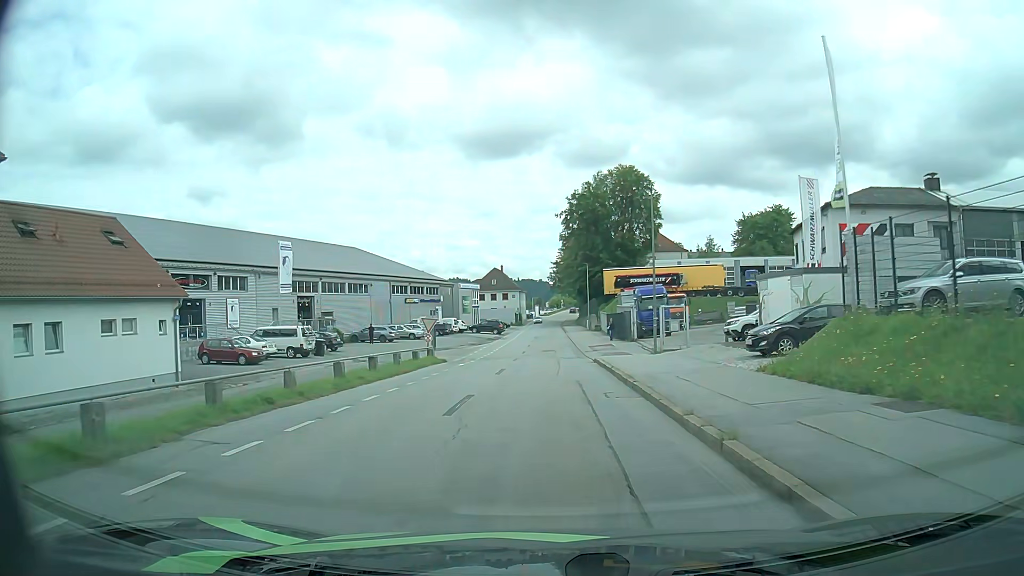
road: residential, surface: asphalt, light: Day
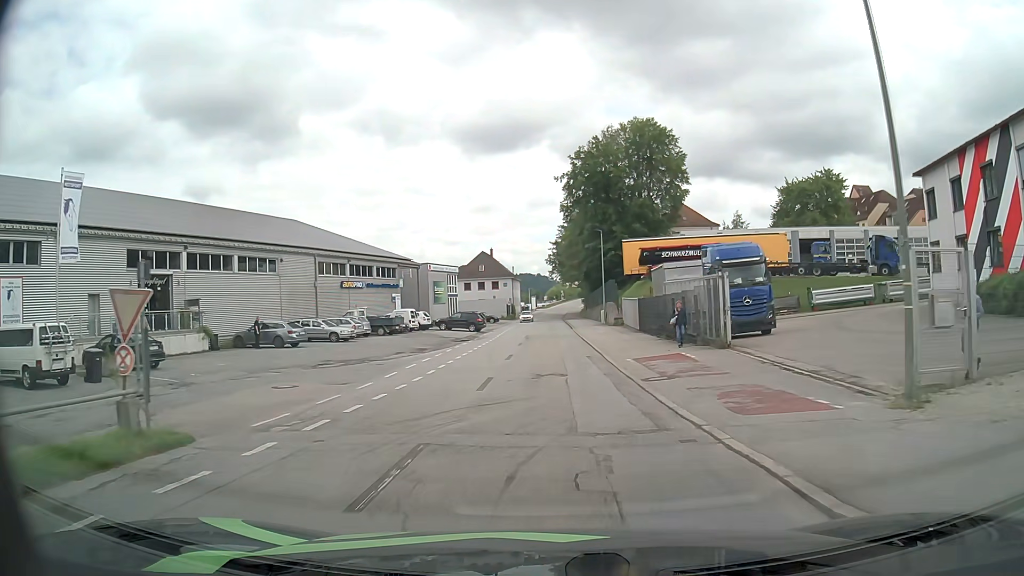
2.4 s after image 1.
(-0.1, +23.9) m; 0°
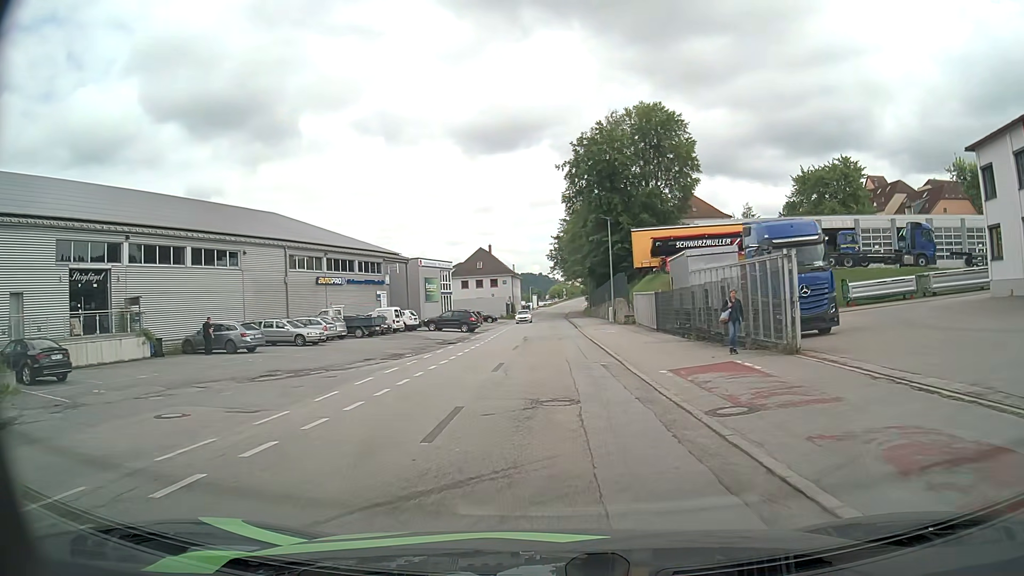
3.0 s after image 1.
(0.0, +6.2) m; -1°
(0, +10) (0, +20) (0, +30) (0, +40) (0, +50) (0, +60) (0, +70) (0, +80) (0, +90) (+1, +100) m
